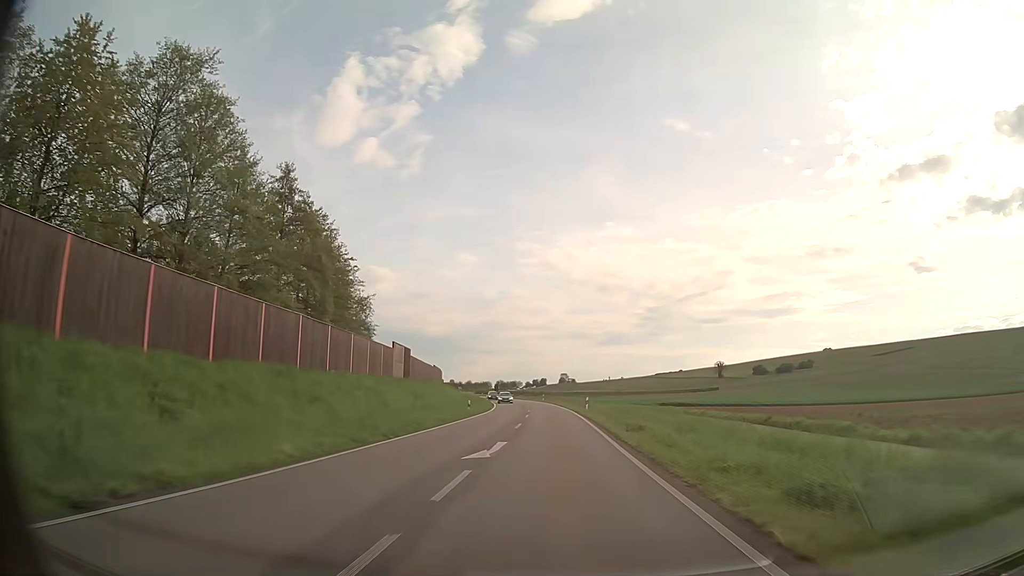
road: primary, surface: asphalt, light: Day
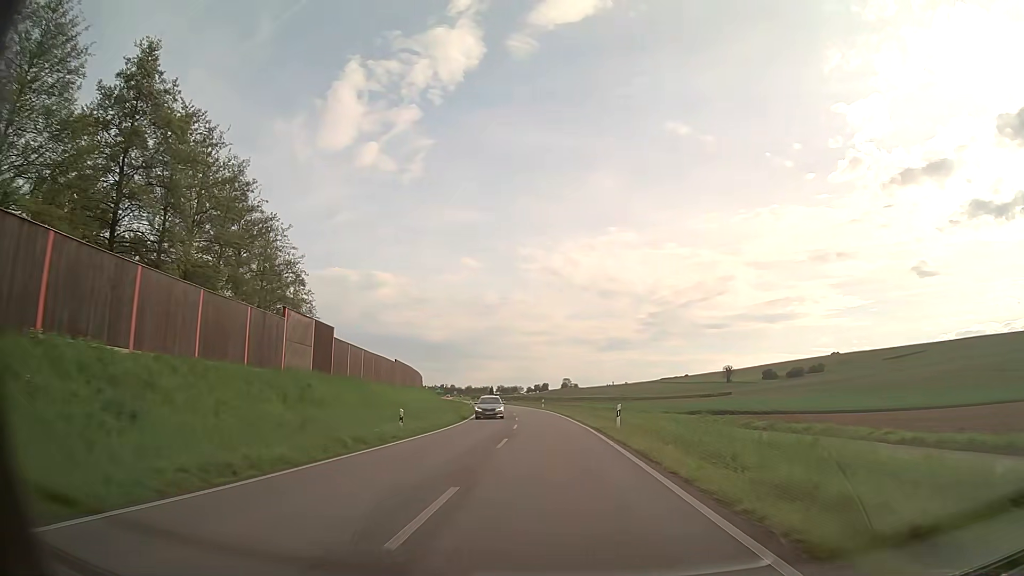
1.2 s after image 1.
(0.0, +20.9) m; 0°
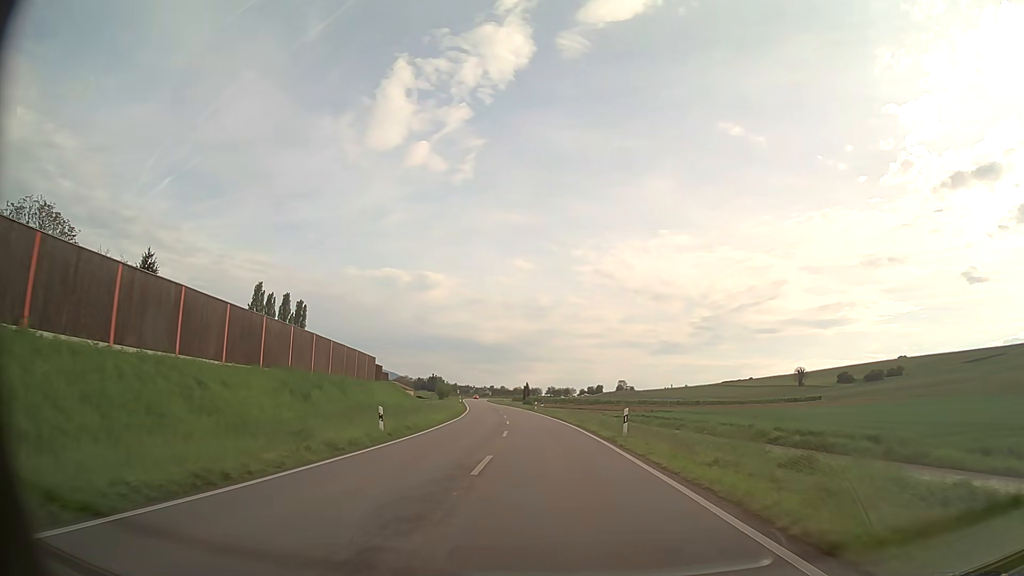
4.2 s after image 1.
(-1.5, +52.7) m; -4°
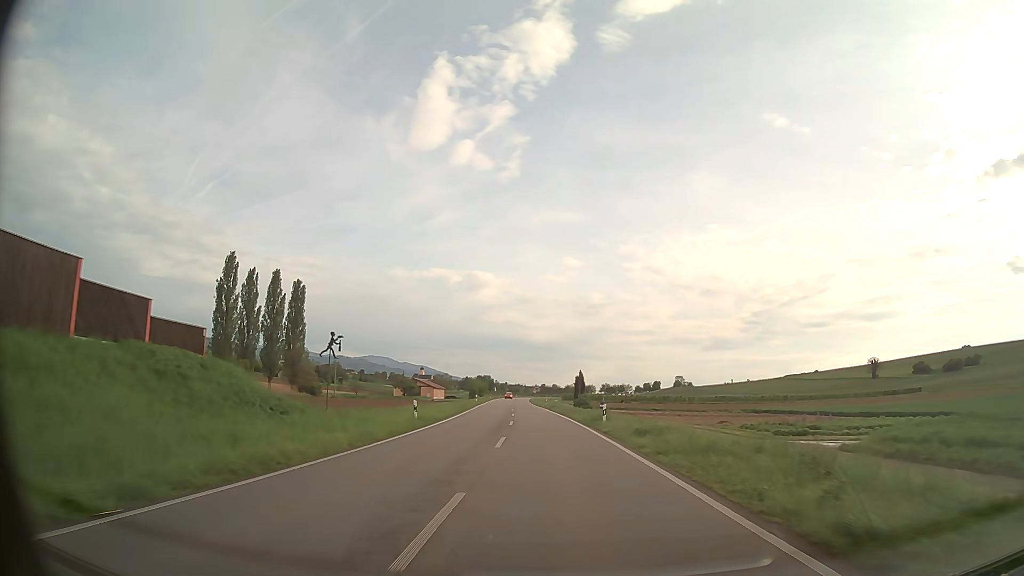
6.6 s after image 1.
(-1.6, +42.7) m; -4°
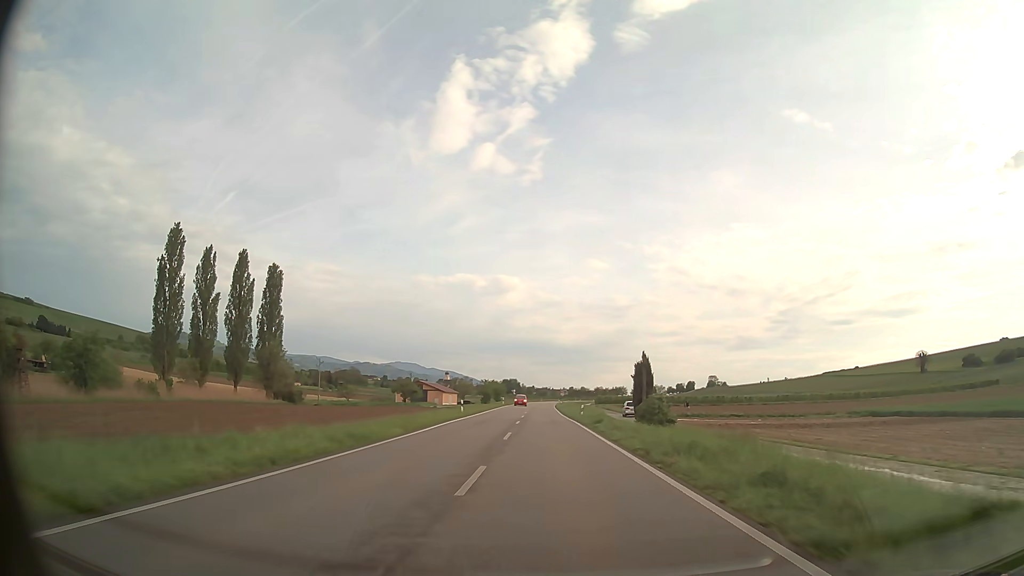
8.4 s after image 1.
(-0.8, +32.2) m; -2°
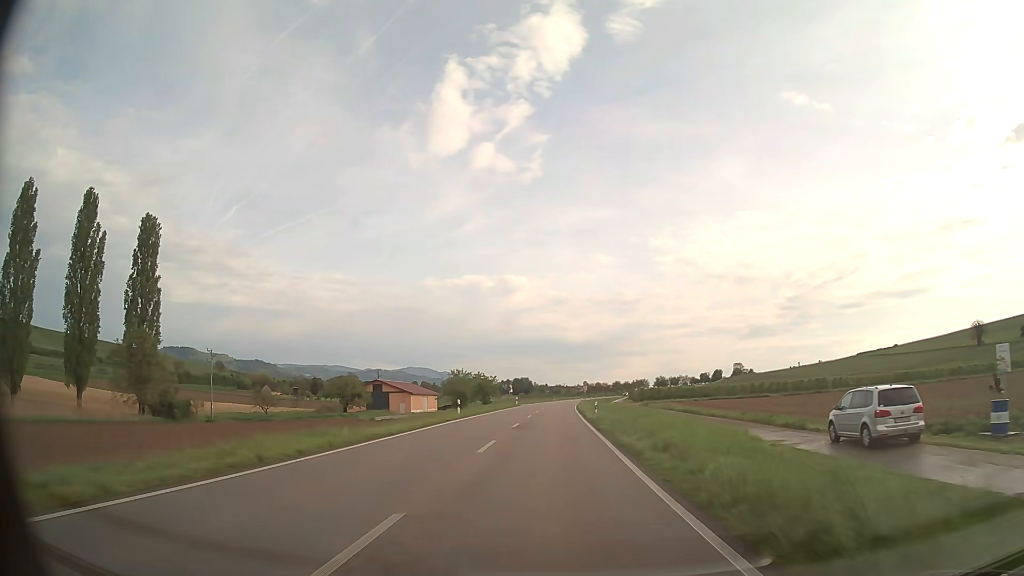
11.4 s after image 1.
(-0.6, +53.7) m; -1°
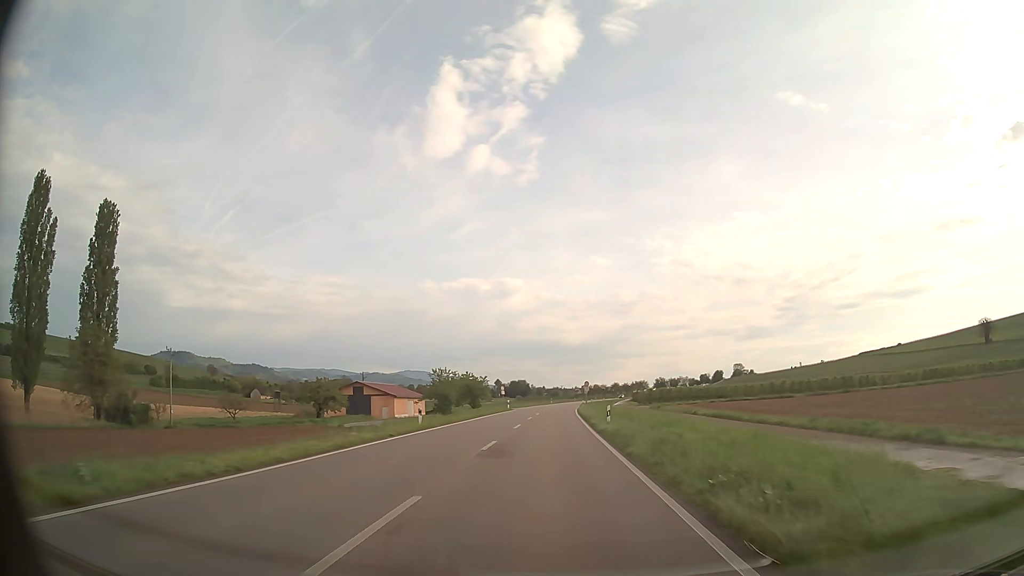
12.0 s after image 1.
(0.0, +10.8) m; 0°
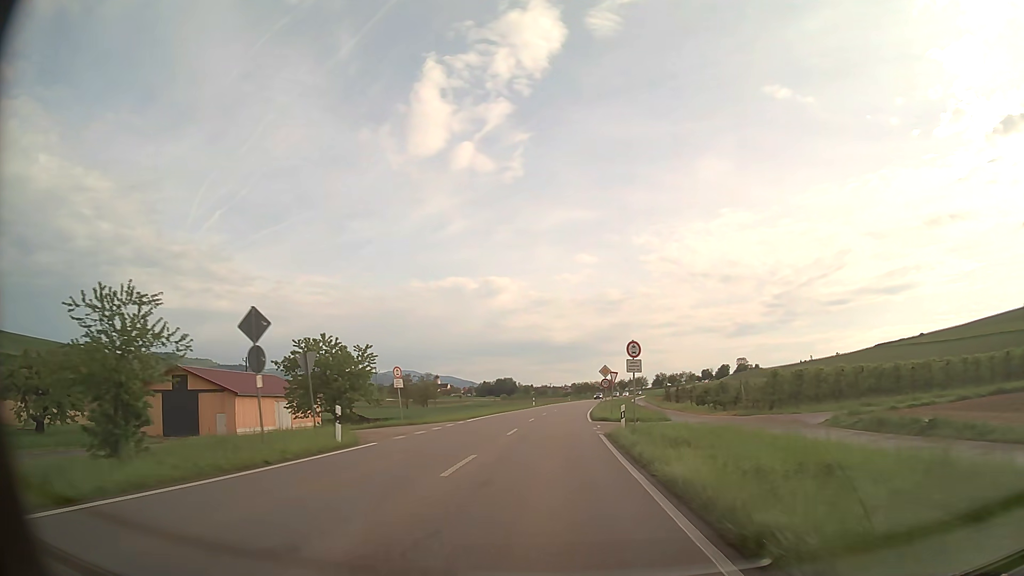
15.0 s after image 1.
(+0.5, +53.7) m; +1°
(0, +10) (0, +20) (0, +30) (+1, +40) (+1, +50) (+1, +60) (+2, +70) (+3, +80) (+4, +90) (+5, +100) m
